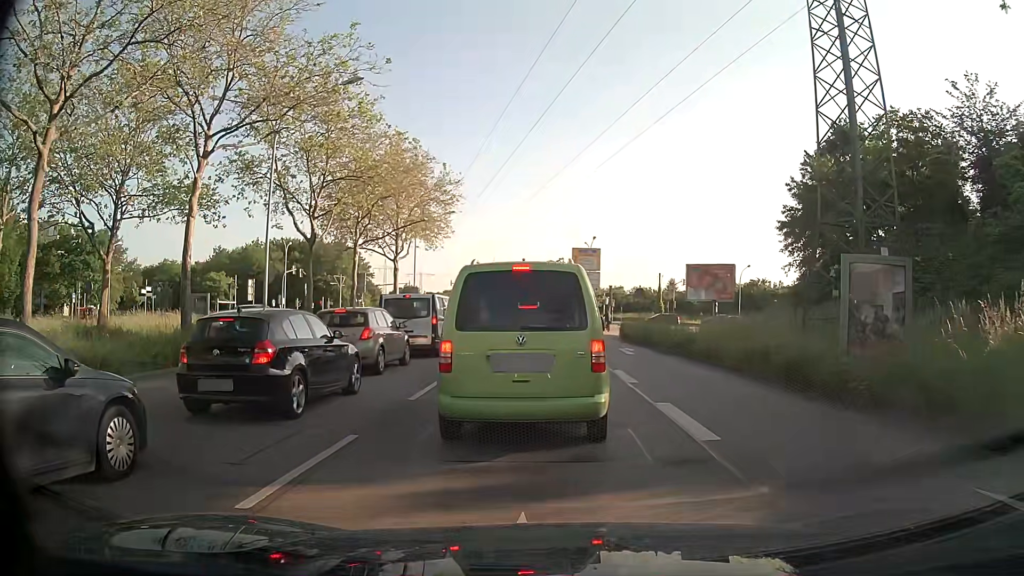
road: primary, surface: asphalt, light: Day
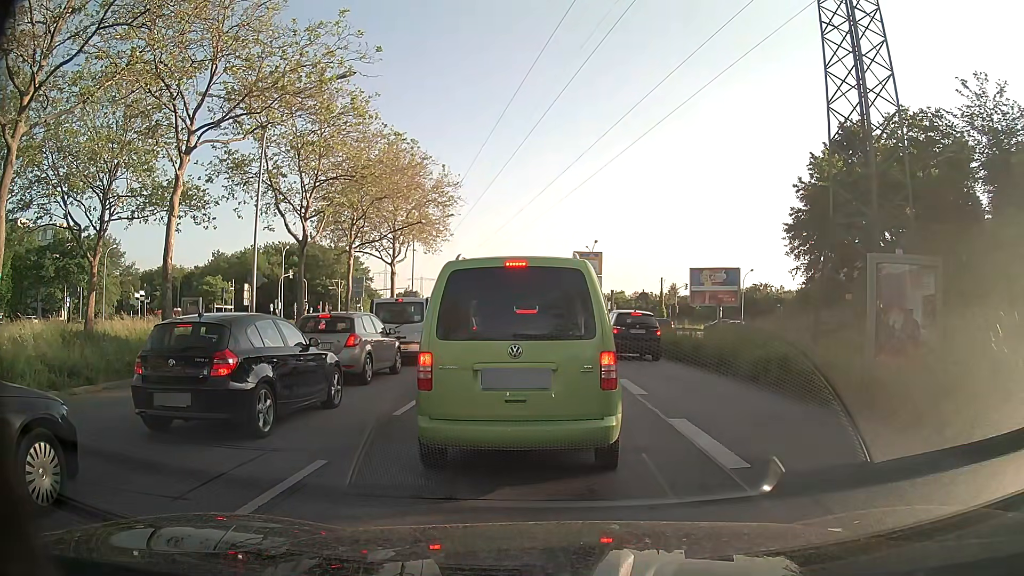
(0.0, +1.1) m; -2°
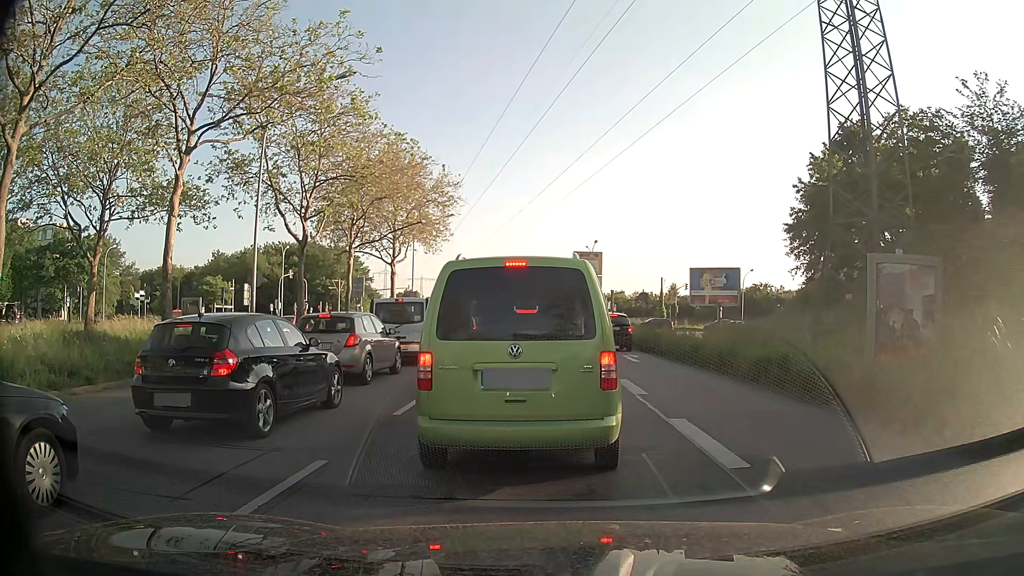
(0.0, 0.0) m; 0°
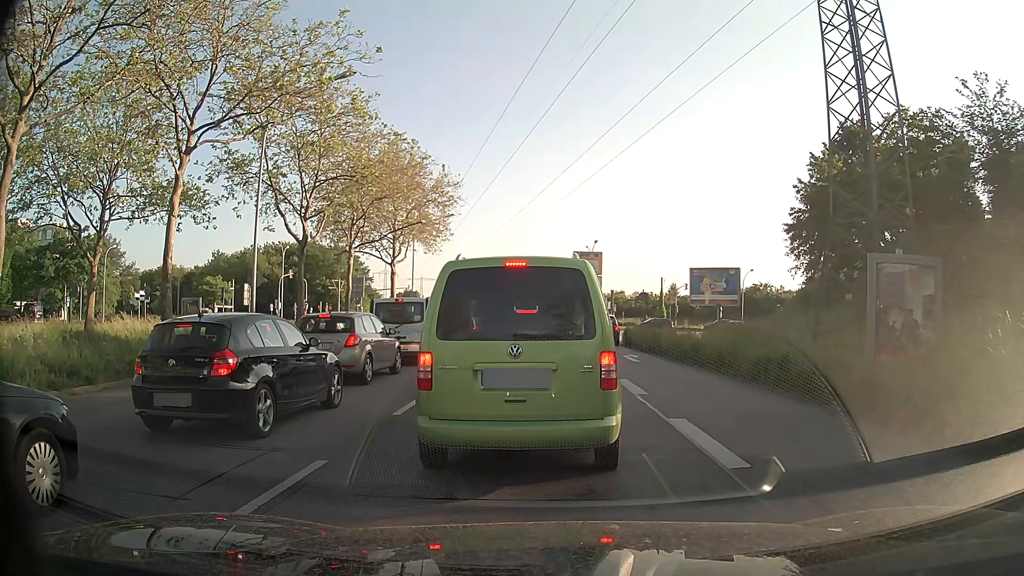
(0.0, 0.0) m; 0°
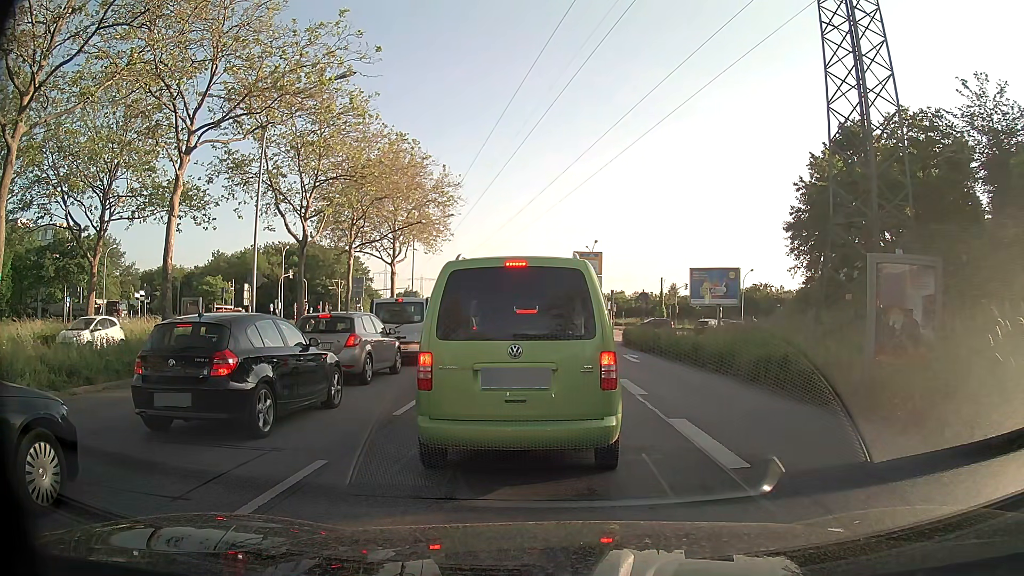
(0.0, 0.0) m; 0°
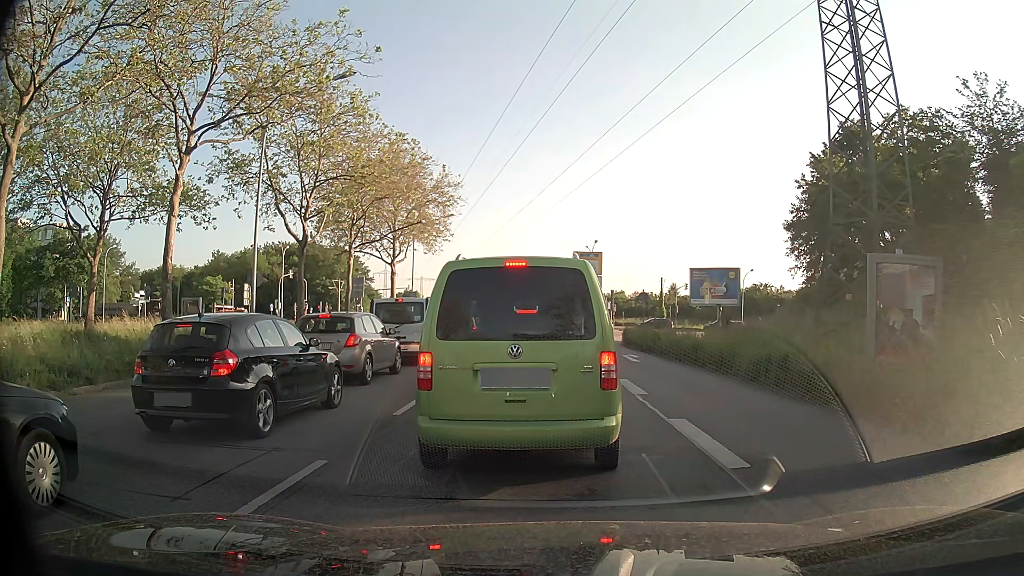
(0.0, 0.0) m; 0°
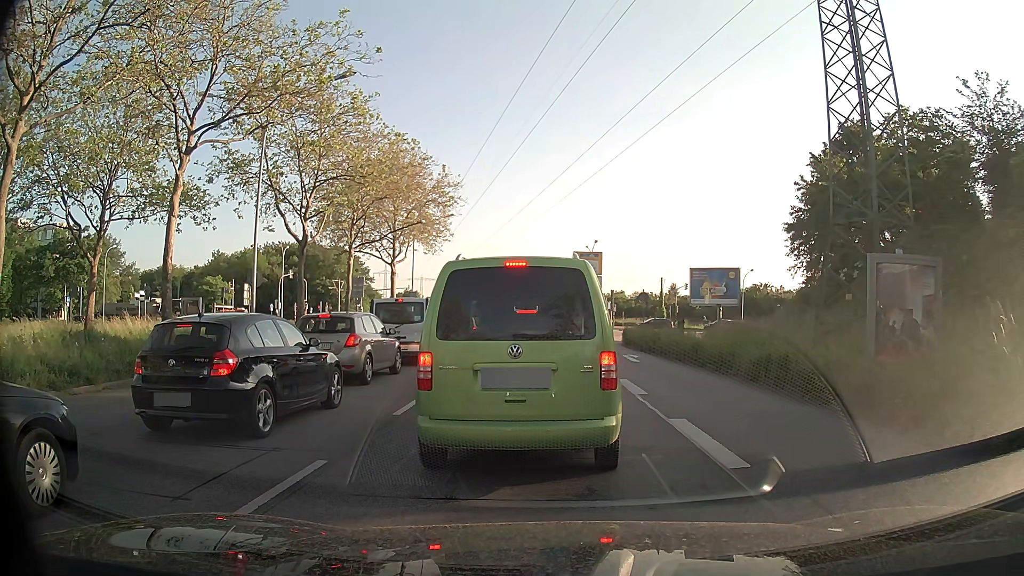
(0.0, 0.0) m; 0°
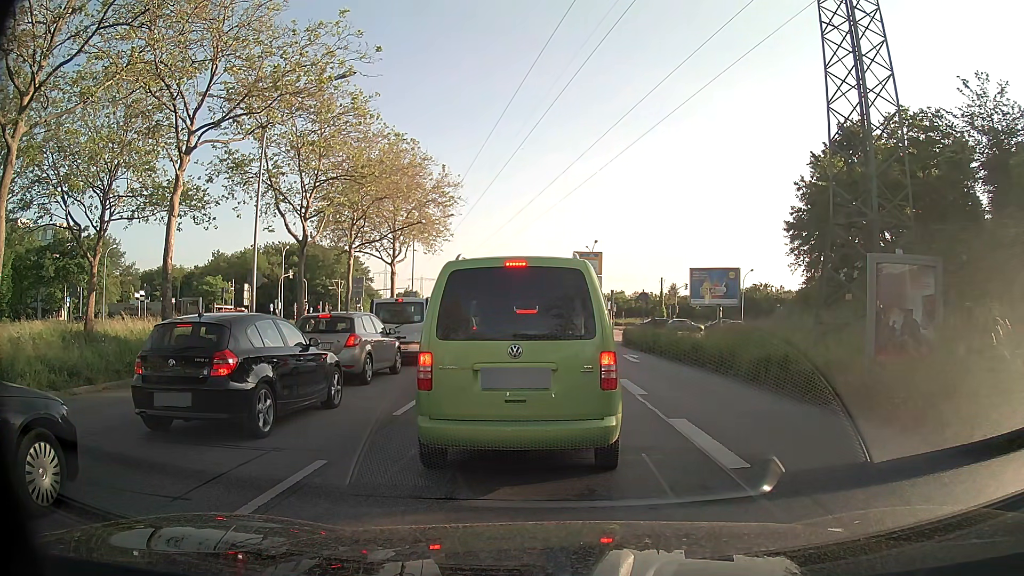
(0.0, 0.0) m; 0°
(0, +10) (+1, +20) (+1, +30) (+1, +40) (+1, +50) (+1, +60) (+1, +70) (+1, +80) (0, +90) (0, +100) m
